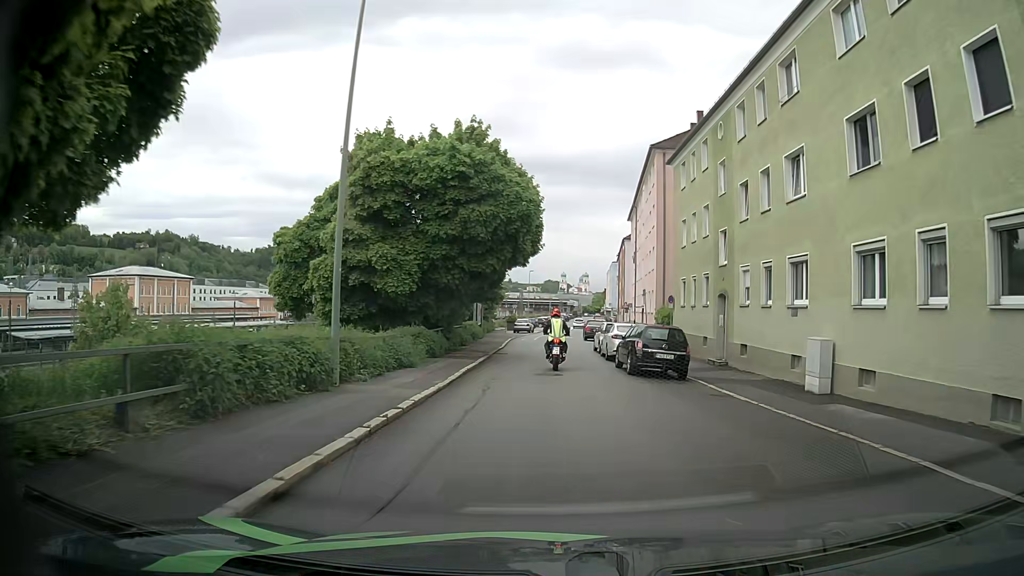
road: residential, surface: asphalt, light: Day
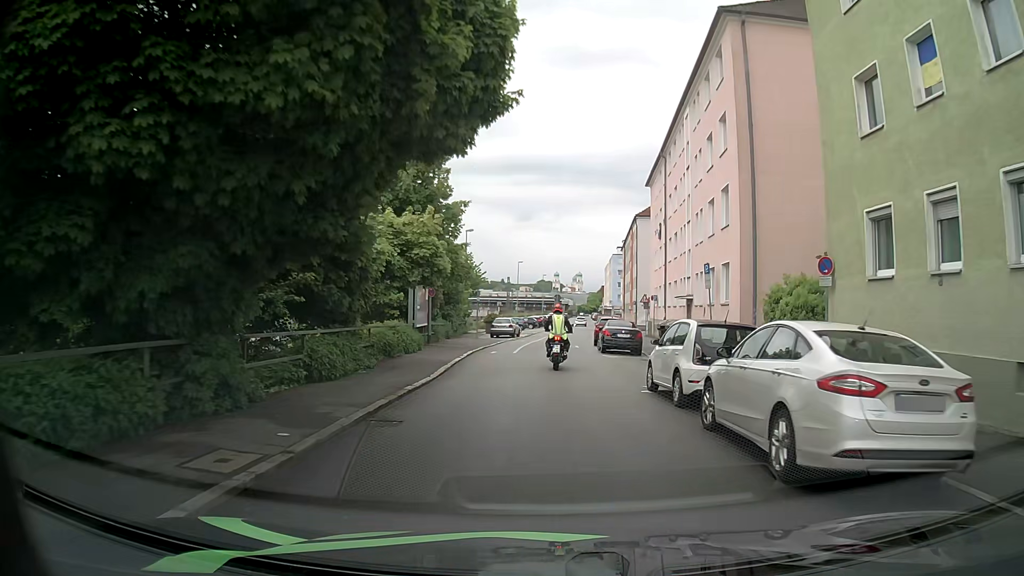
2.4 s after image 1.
(+0.2, +20.1) m; +1°
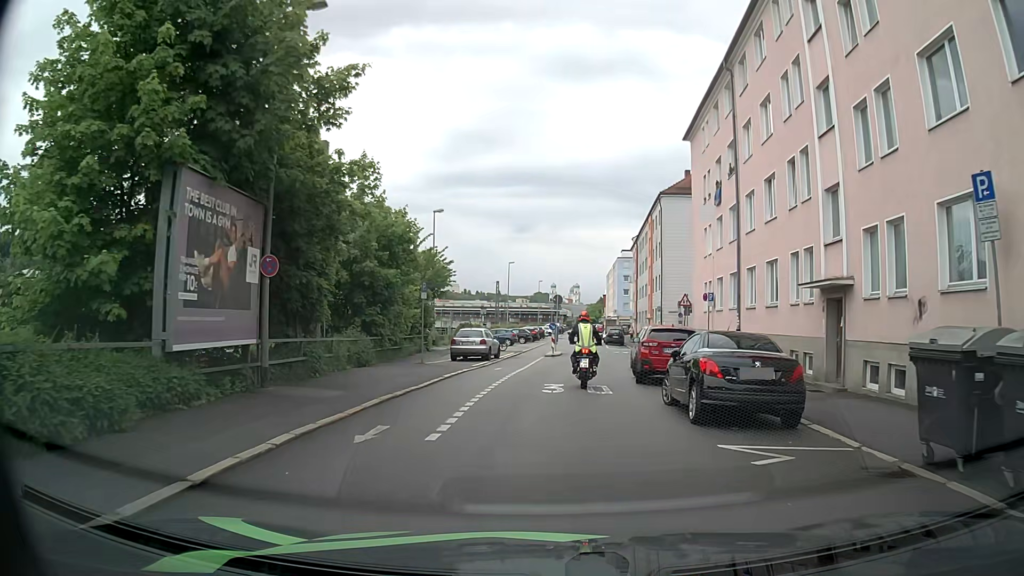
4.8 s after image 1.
(0.0, +18.0) m; +1°
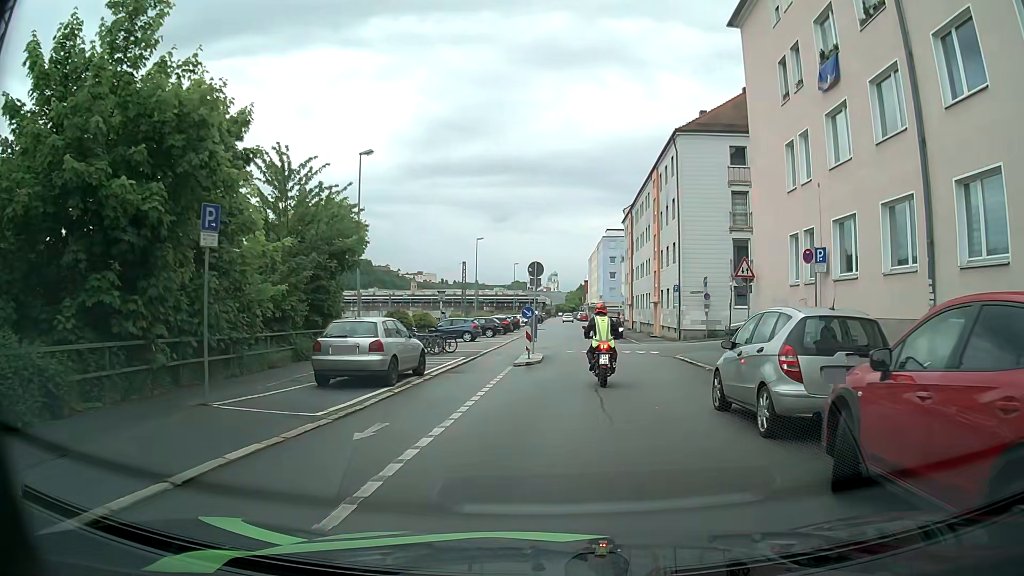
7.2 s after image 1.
(-0.1, +15.4) m; +2°
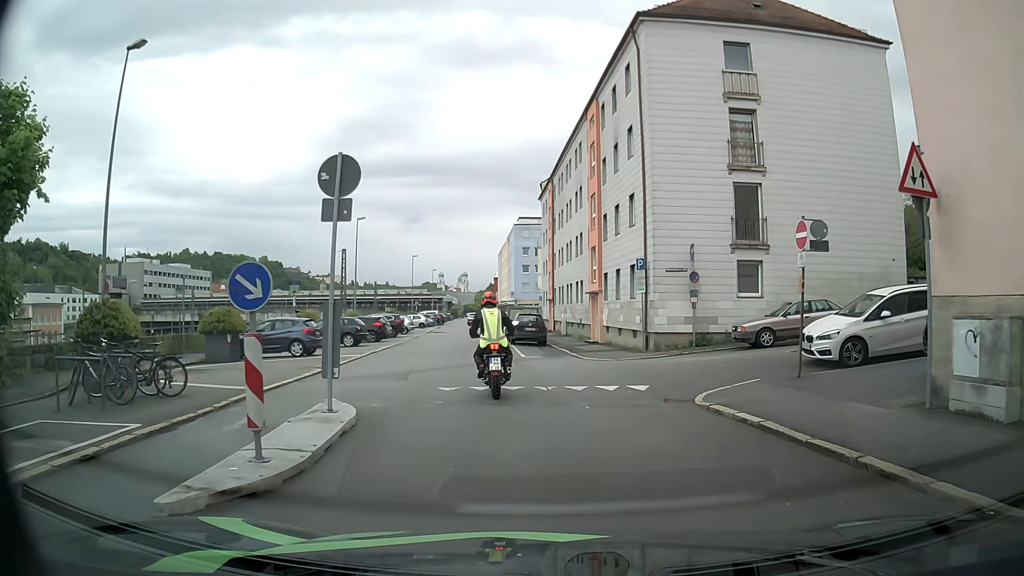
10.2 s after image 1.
(+0.6, +16.0) m; +5°
